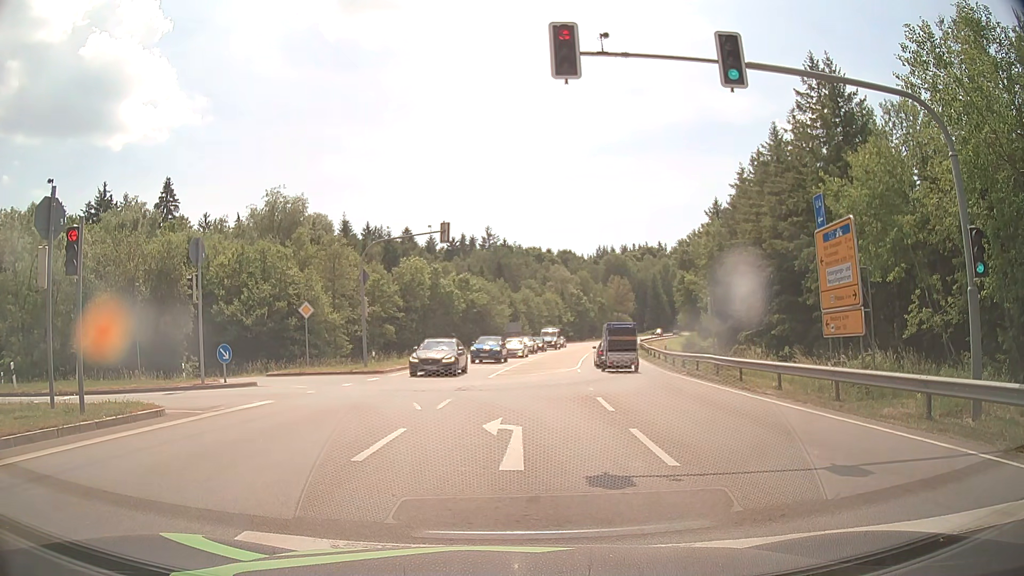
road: secondary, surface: asphalt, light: Day
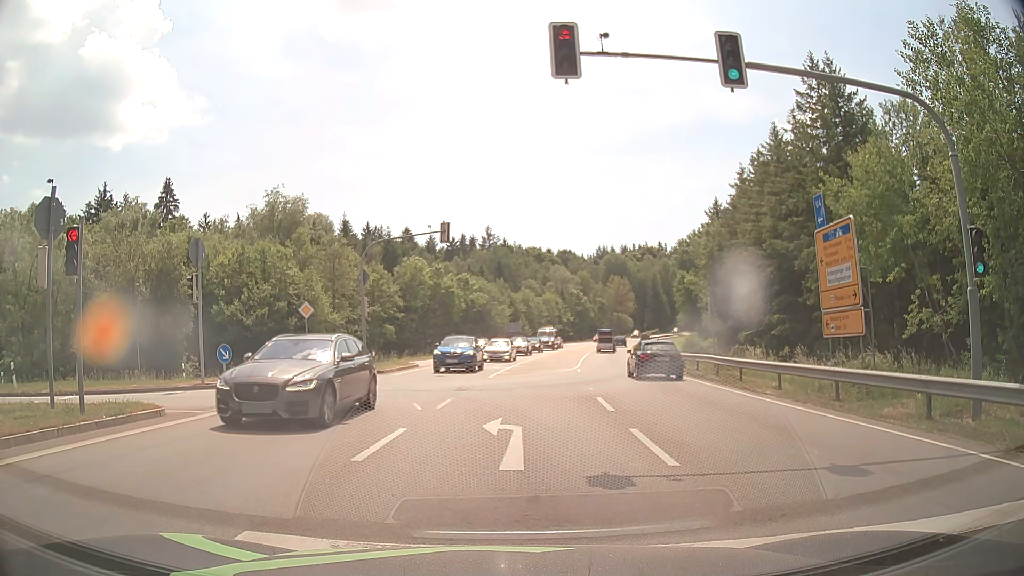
(0.0, 0.0) m; 0°
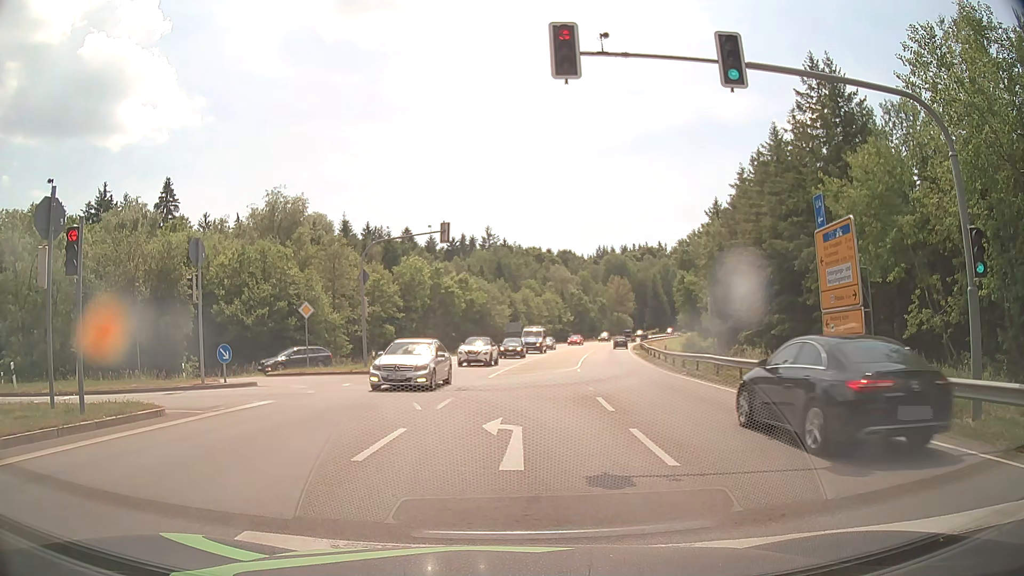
(0.0, 0.0) m; 0°
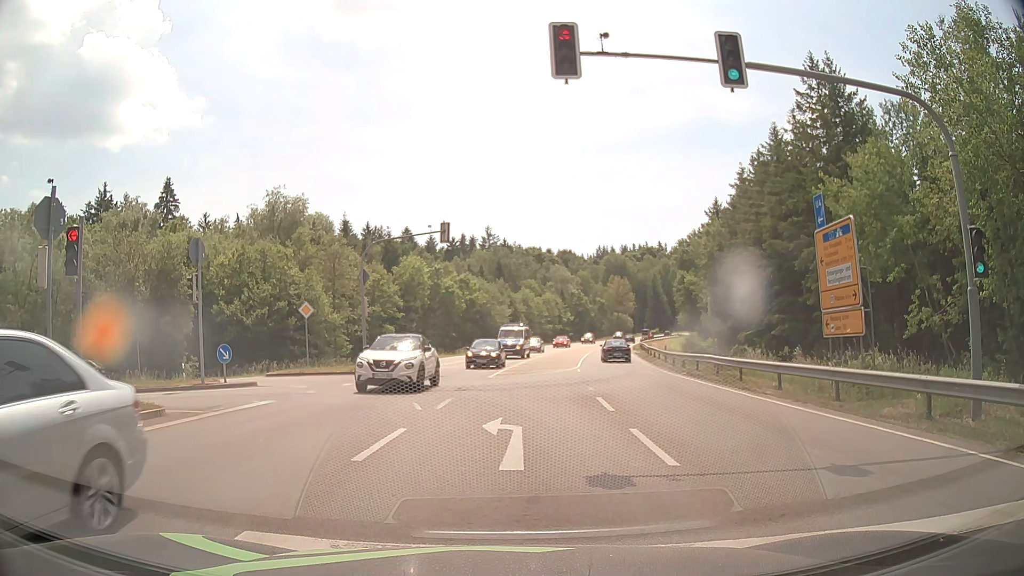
(0.0, 0.0) m; 0°
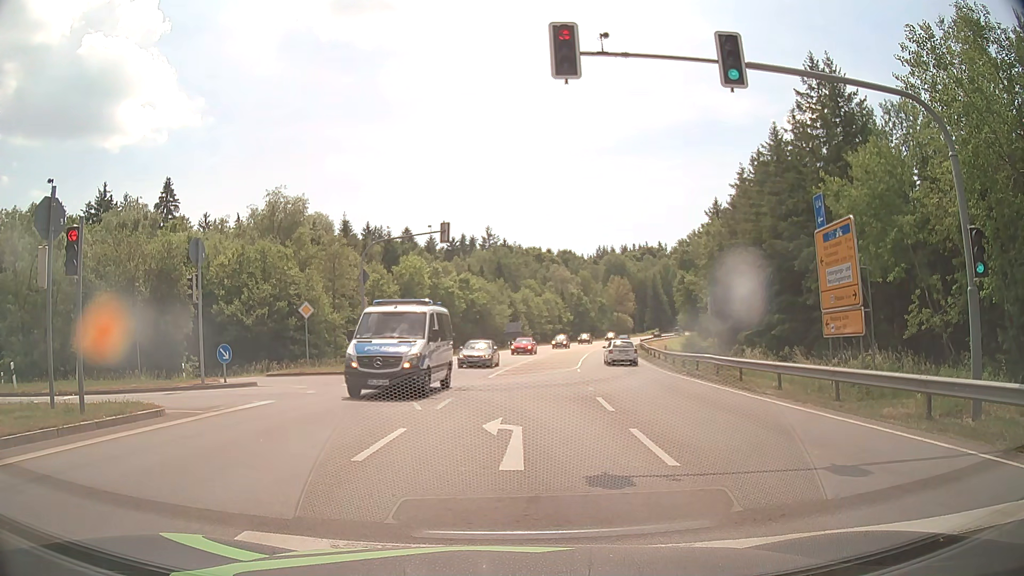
(0.0, 0.0) m; 0°
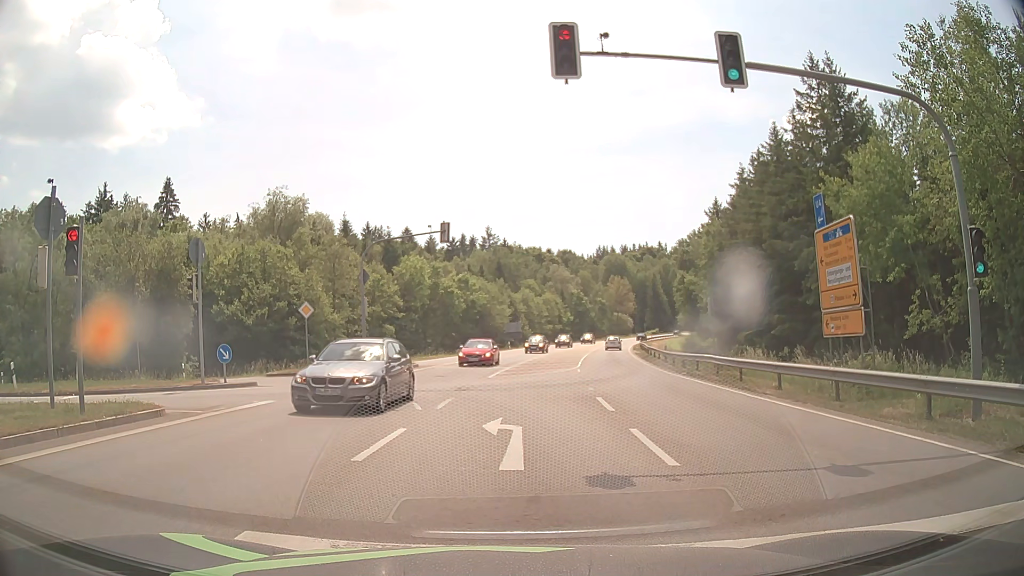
(0.0, 0.0) m; 0°
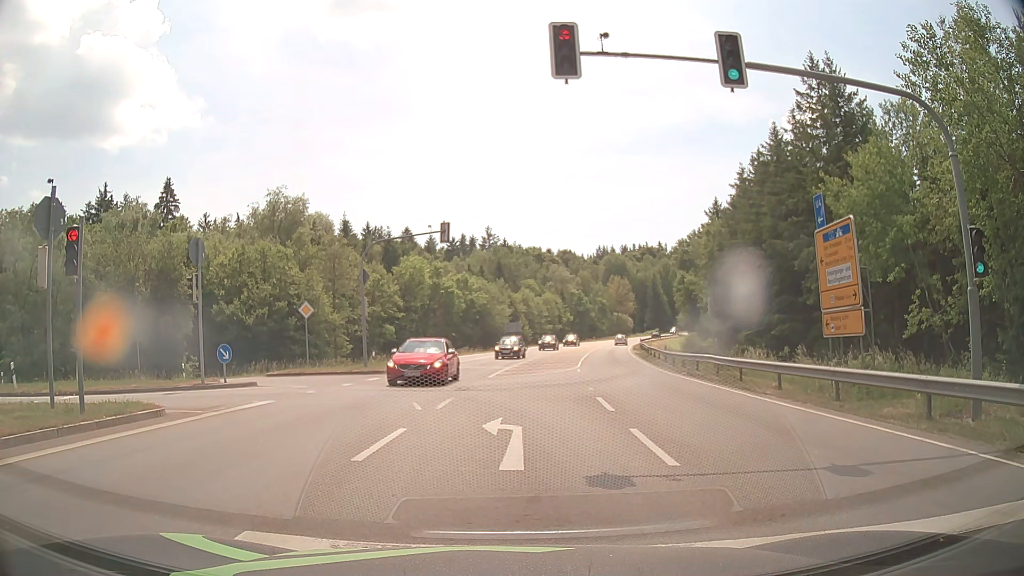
(0.0, 0.0) m; 0°
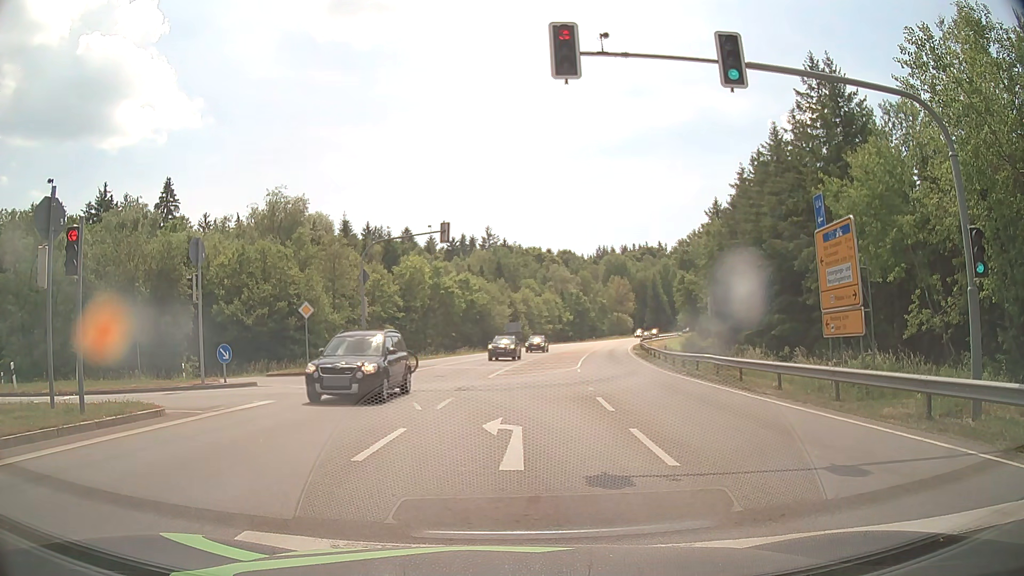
(0.0, 0.0) m; 0°
(0, +10) (-3, +19) (-10, +26) (-20, +29) (-30, +30) (-40, +31) (-49, +33) (-59, +37) (-68, +41) (-77, +45) m
